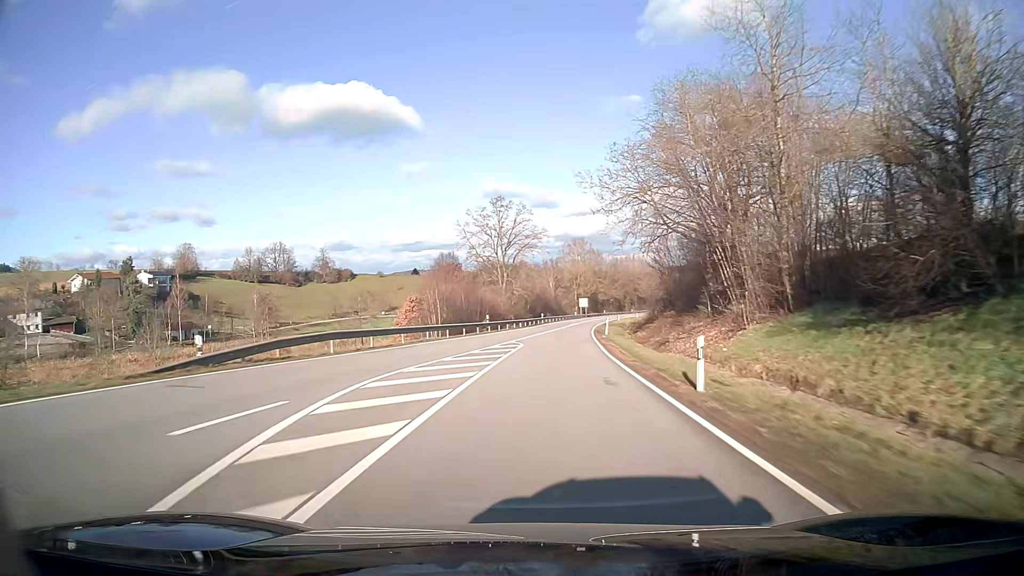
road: secondary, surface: asphalt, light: Day
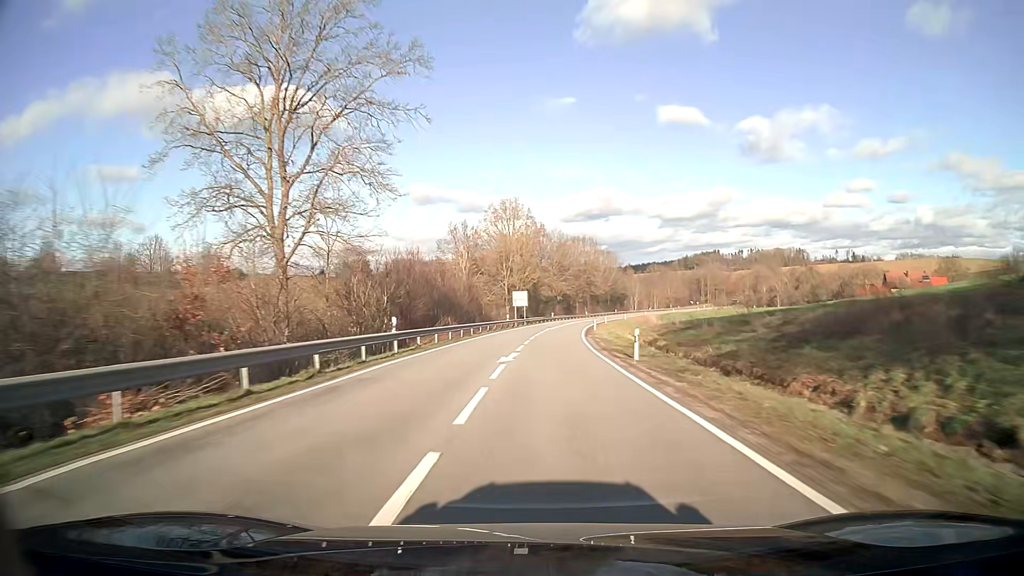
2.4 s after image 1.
(+3.6, +63.0) m; +7°
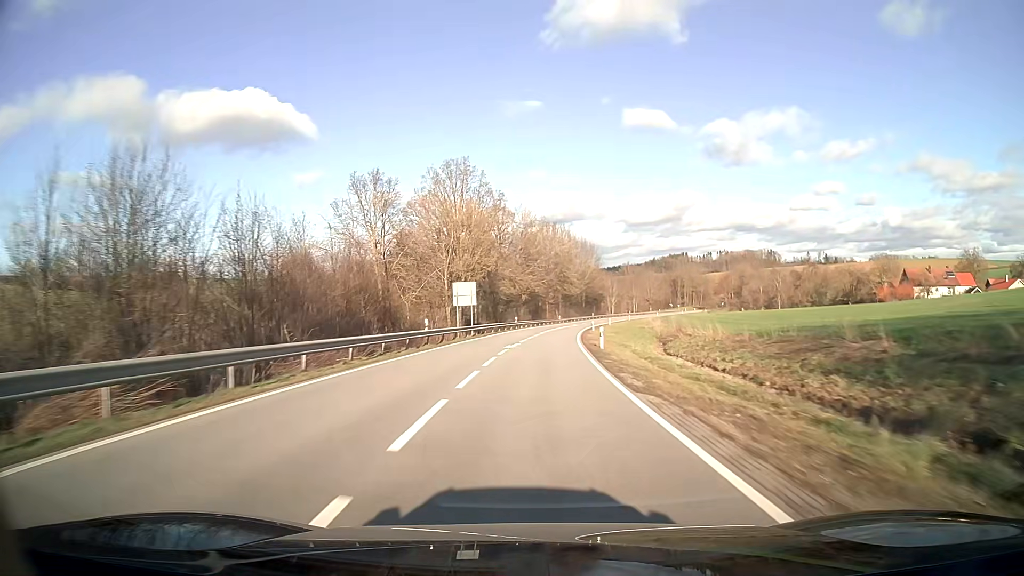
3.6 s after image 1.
(+0.8, +31.6) m; +3°
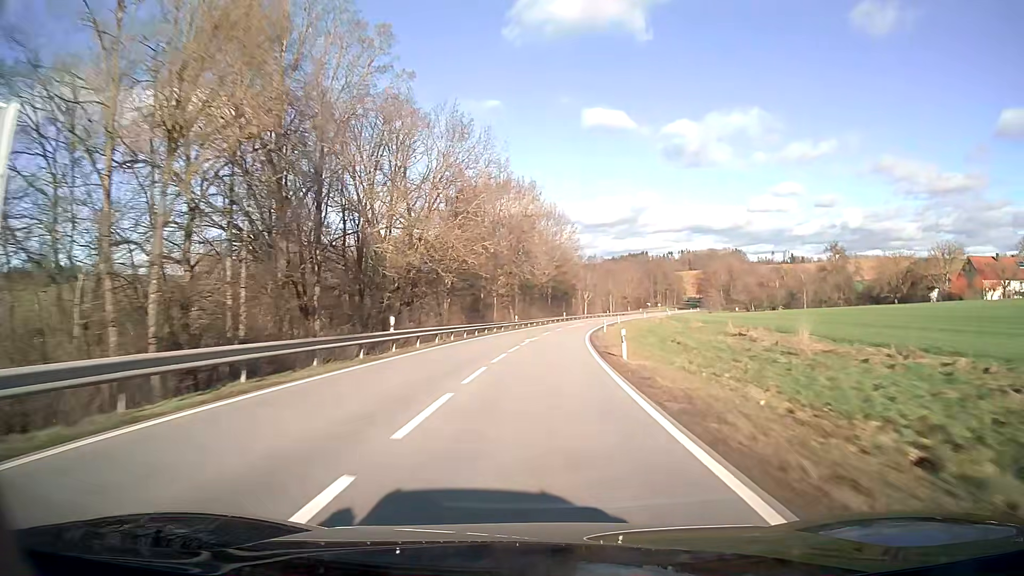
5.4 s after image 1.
(+1.7, +47.4) m; +4°
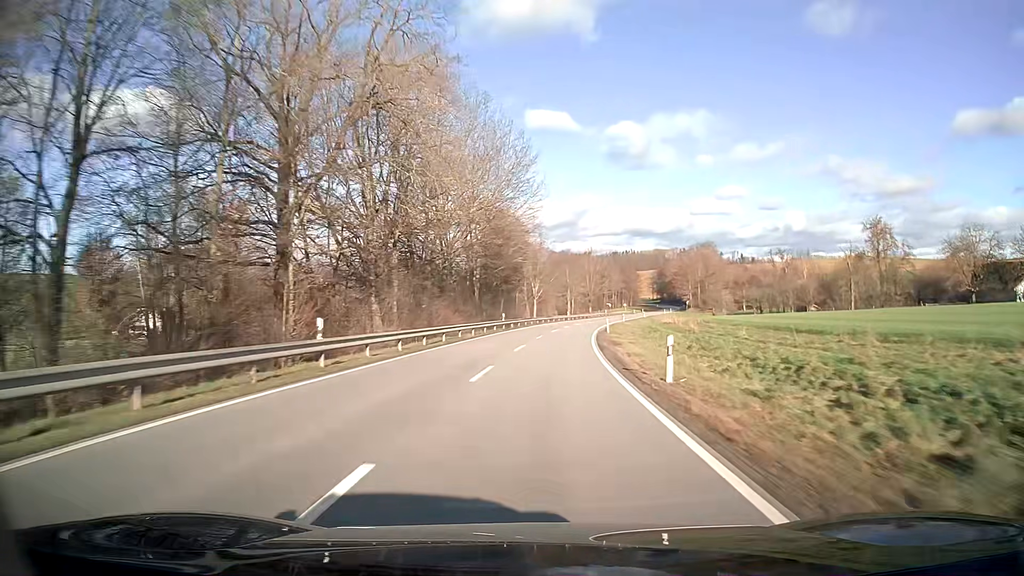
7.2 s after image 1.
(+2.1, +47.3) m; +5°
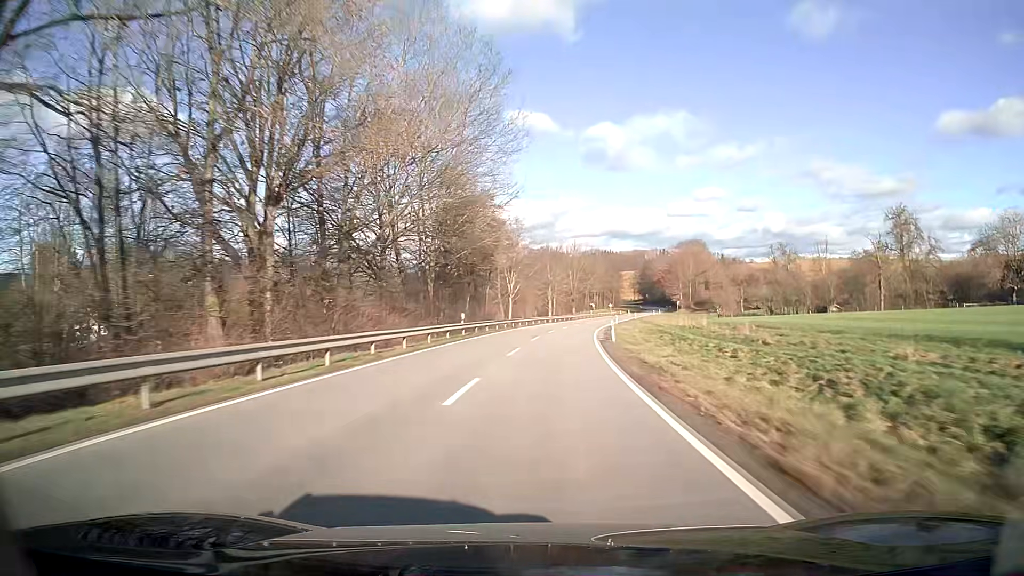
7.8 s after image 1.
(+0.3, +15.8) m; +2°
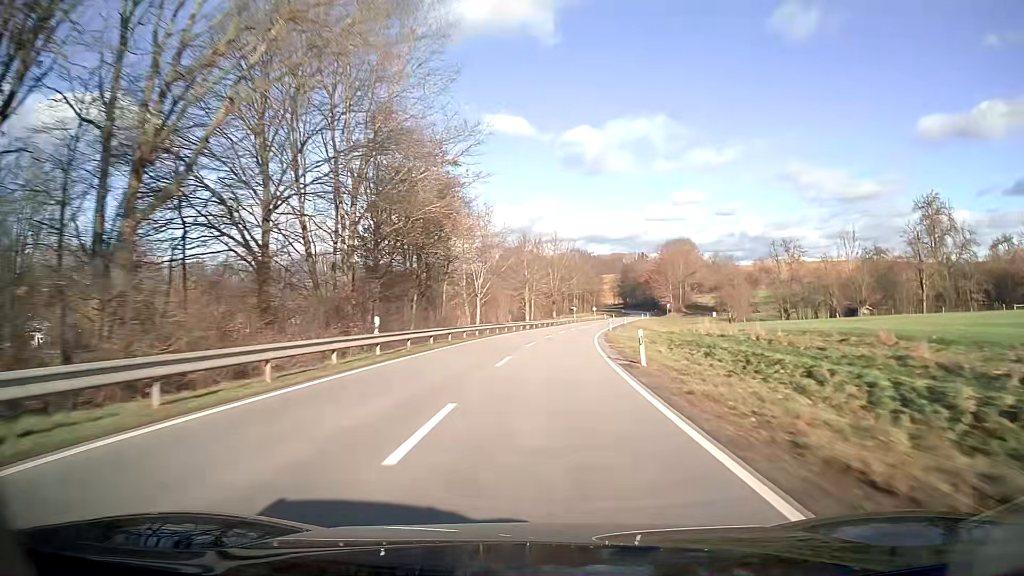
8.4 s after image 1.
(+0.3, +15.8) m; +2°
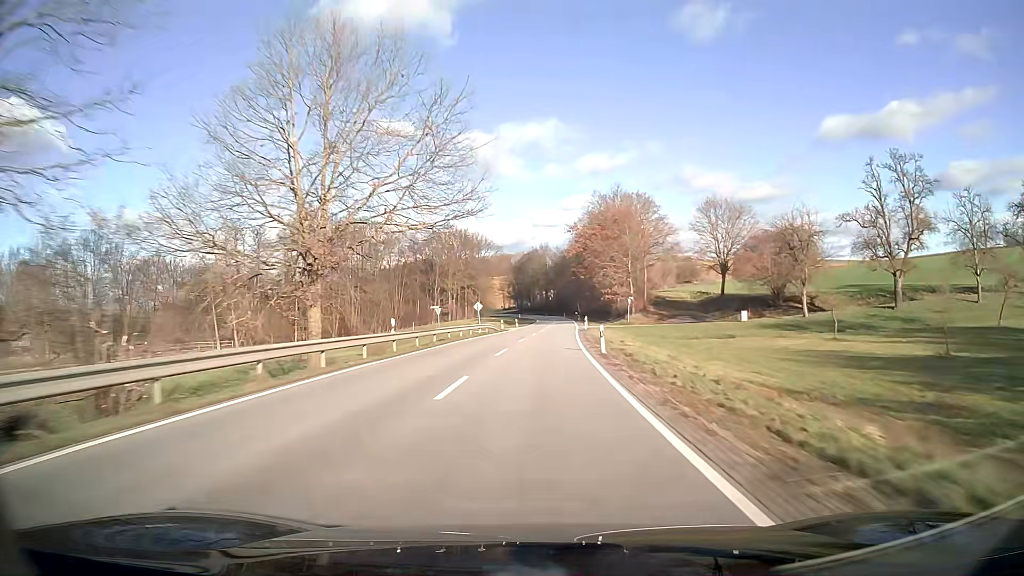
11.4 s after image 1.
(+7.1, +78.7) m; +9°
(0, +10) (0, +20) (0, +30) (+1, +40) (+1, +50) (+2, +60) (+2, +70) (+3, +80) (+3, +90) (+4, +100) m
